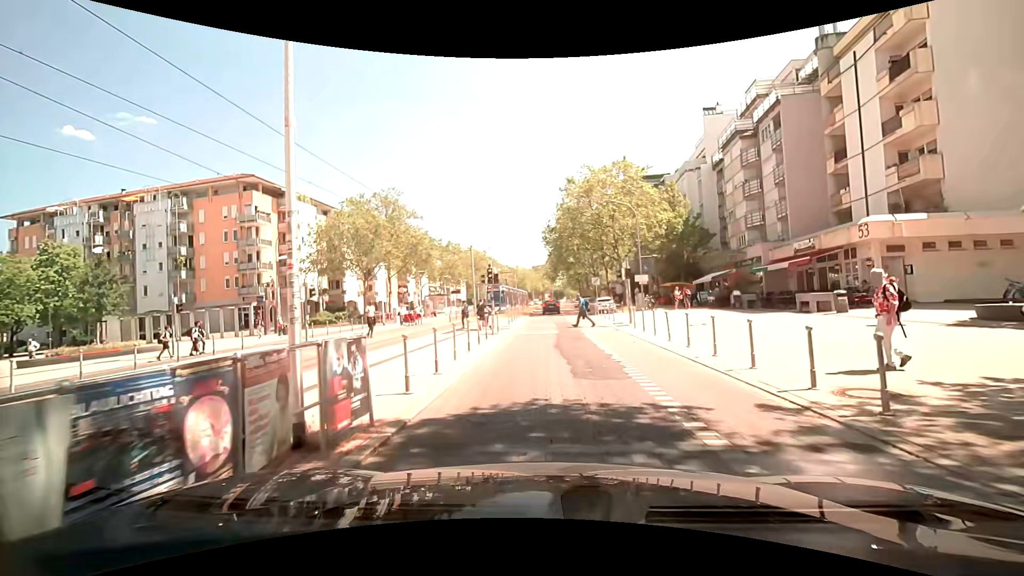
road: tertiary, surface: paving_stones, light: Day
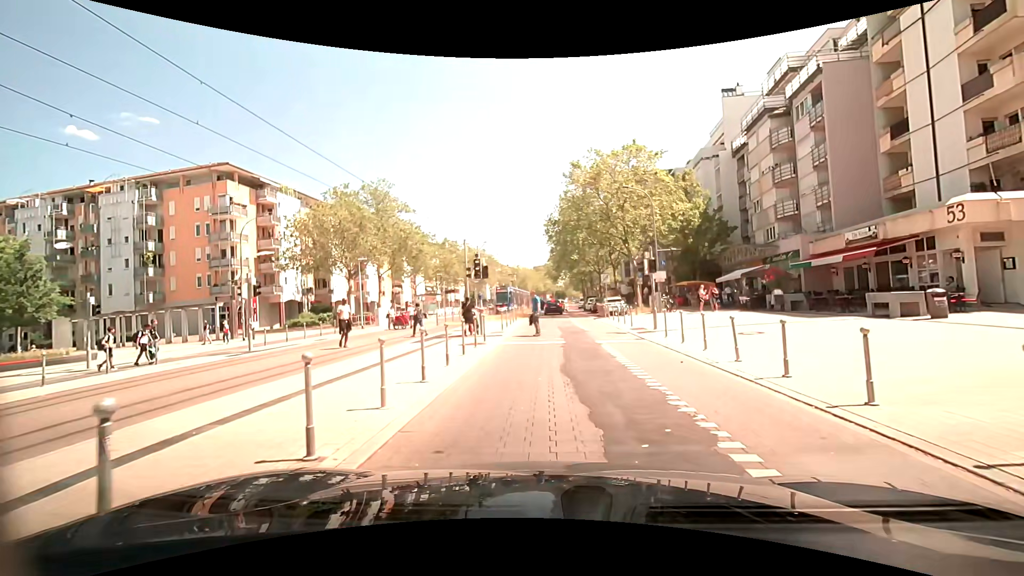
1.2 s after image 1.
(0.0, +5.2) m; 0°
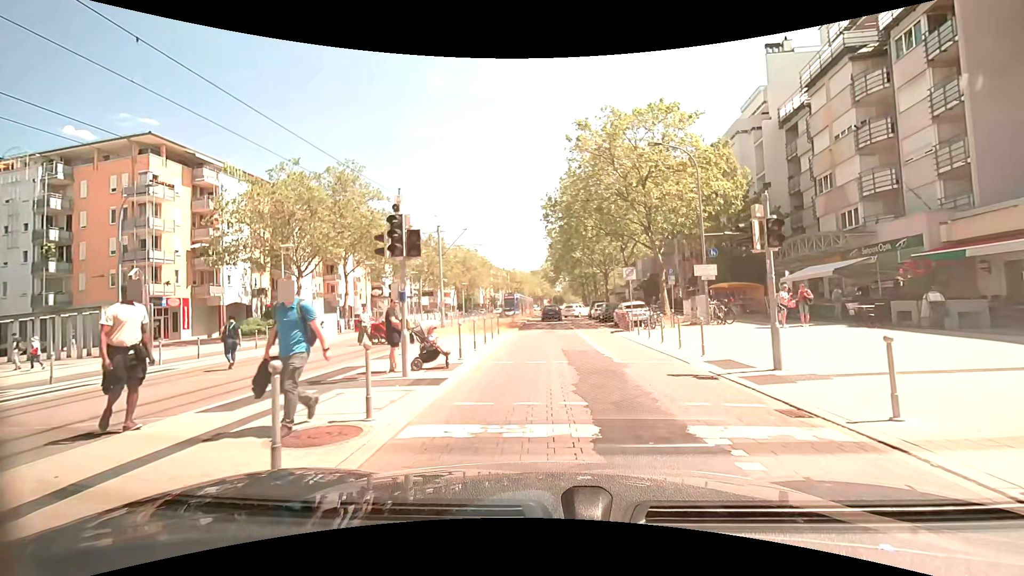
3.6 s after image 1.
(0.0, +10.5) m; -1°
